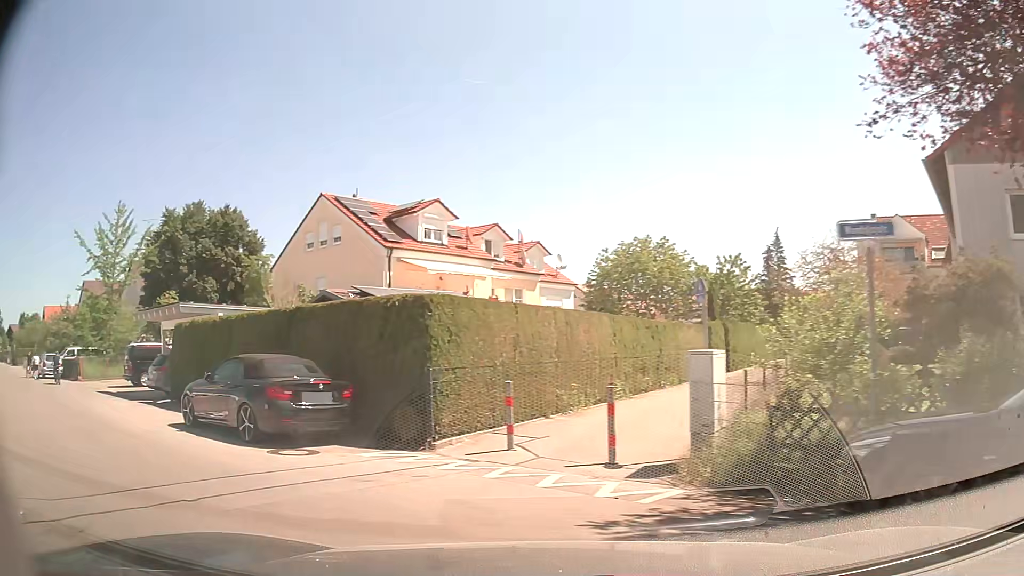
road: residential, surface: asphalt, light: Day
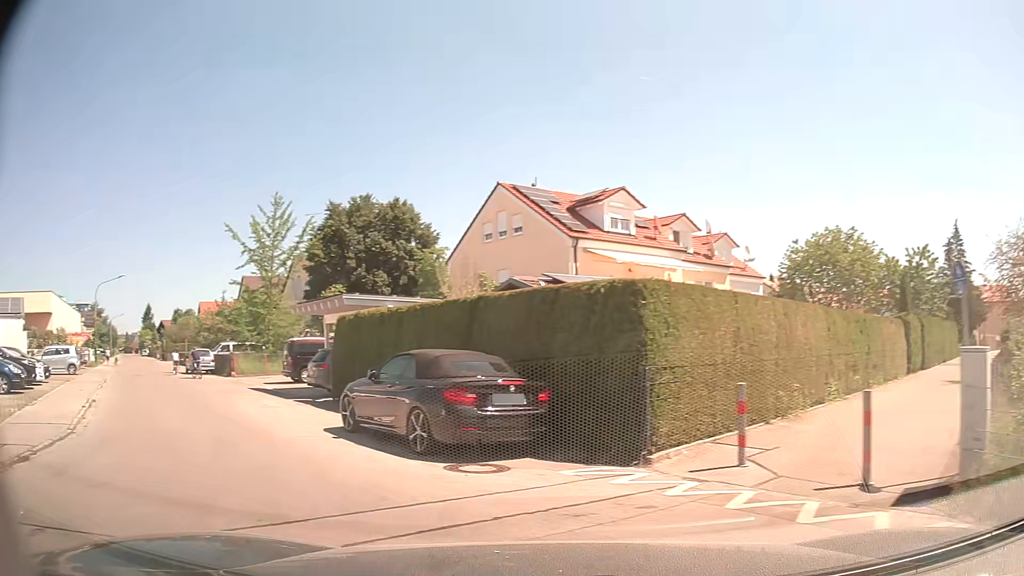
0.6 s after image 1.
(-0.3, +1.9) m; -14°
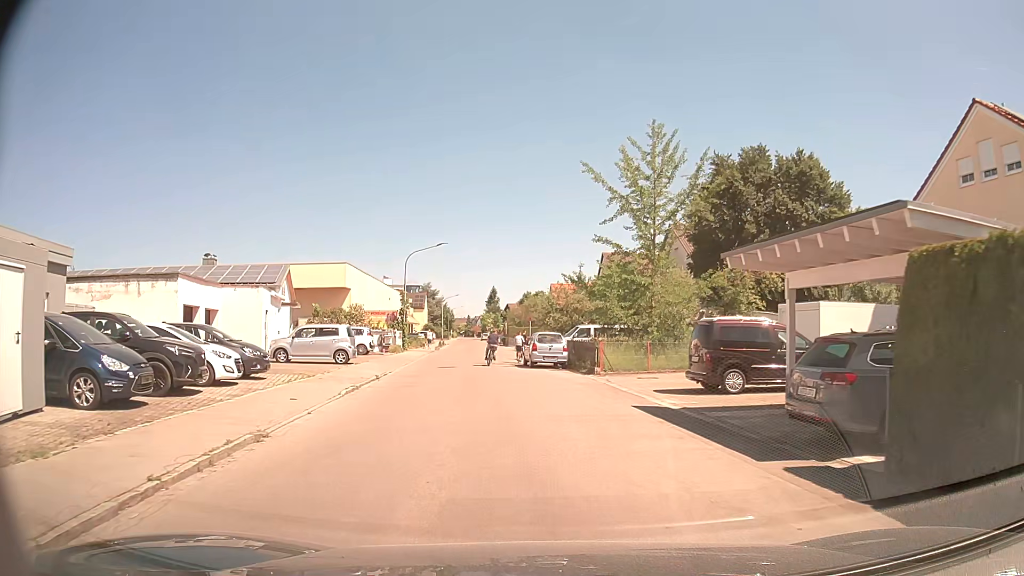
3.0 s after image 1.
(-5.4, +11.1) m; -33°
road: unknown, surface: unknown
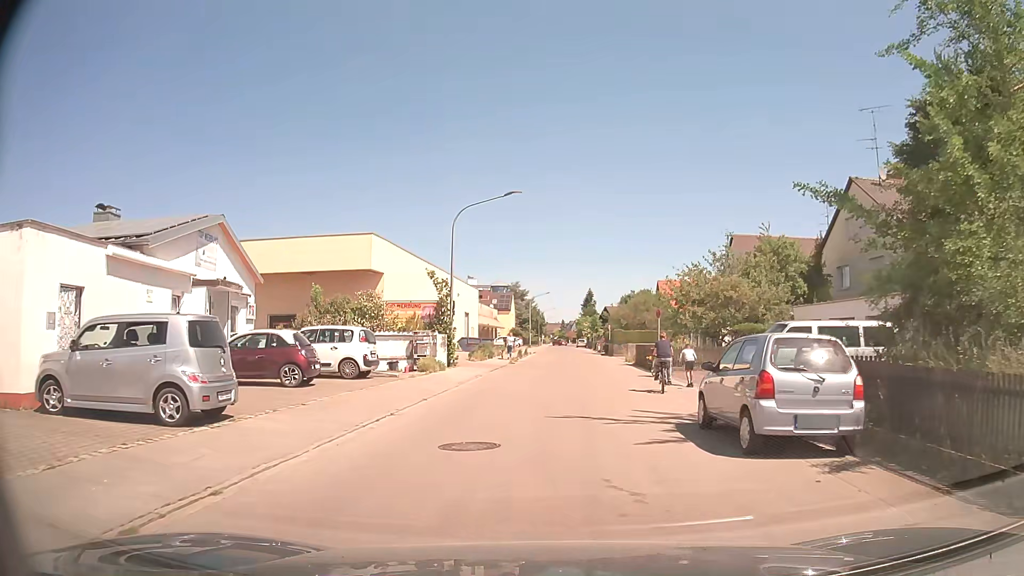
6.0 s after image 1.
(-1.8, +19.0) m; -8°
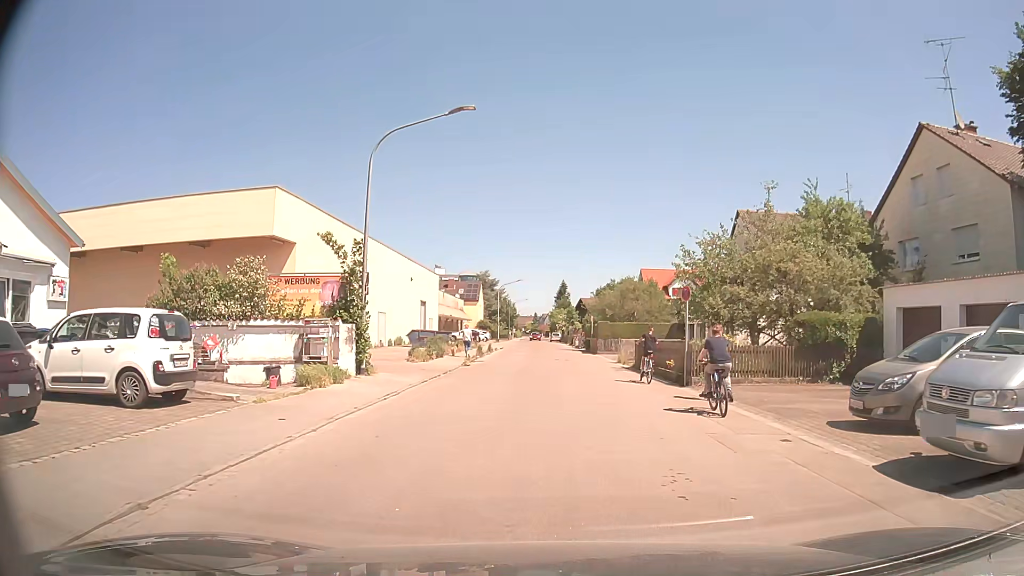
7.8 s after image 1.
(+0.1, +10.5) m; +2°
